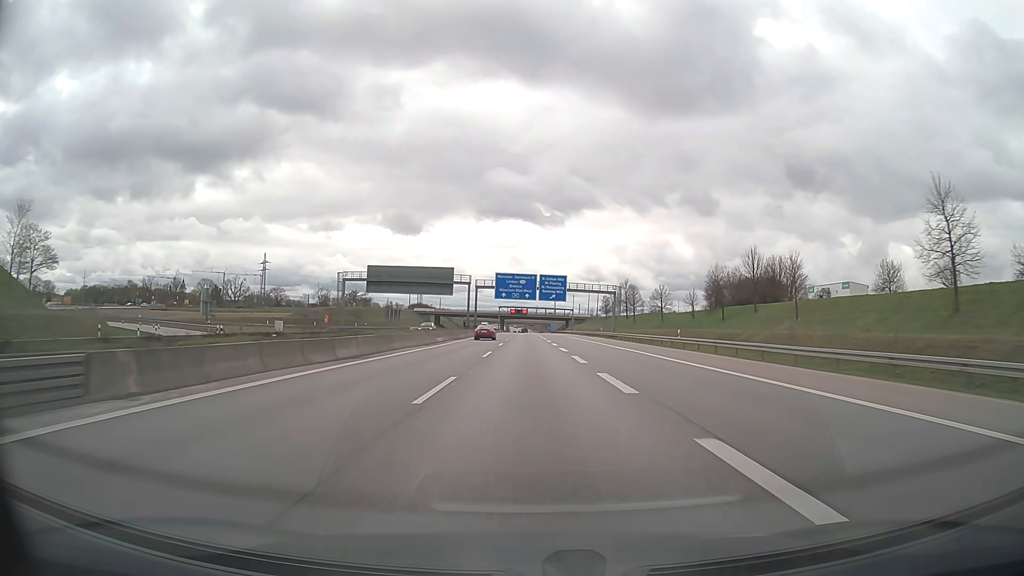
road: motorway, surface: asphalt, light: Day
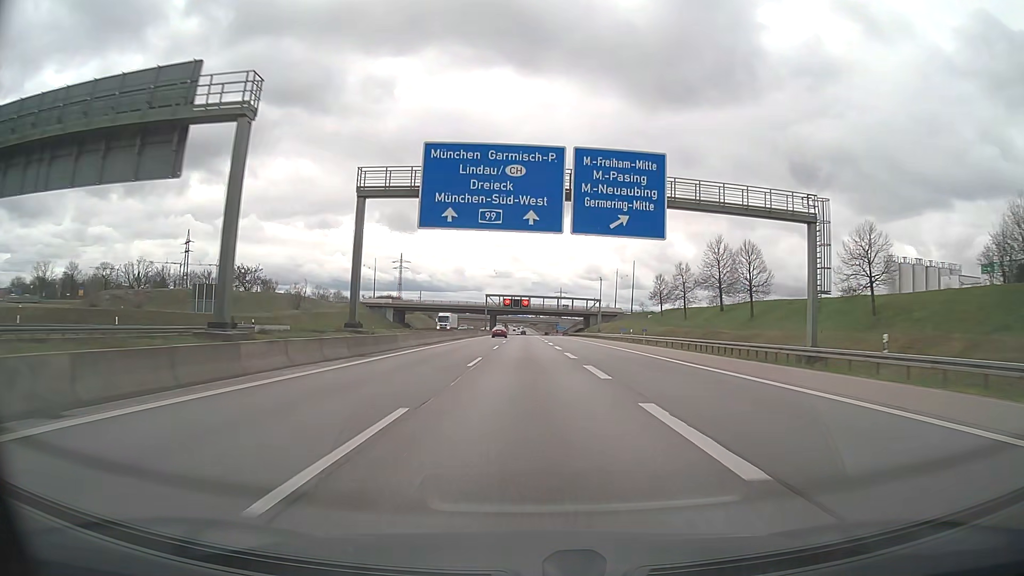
(0.0, +79.1) m; 0°
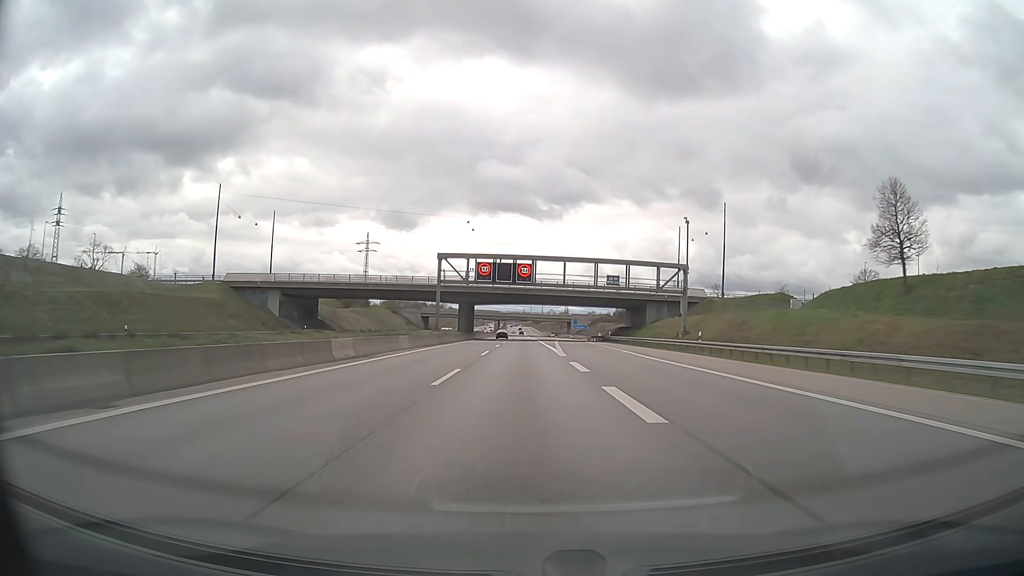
(+0.1, +79.2) m; 0°
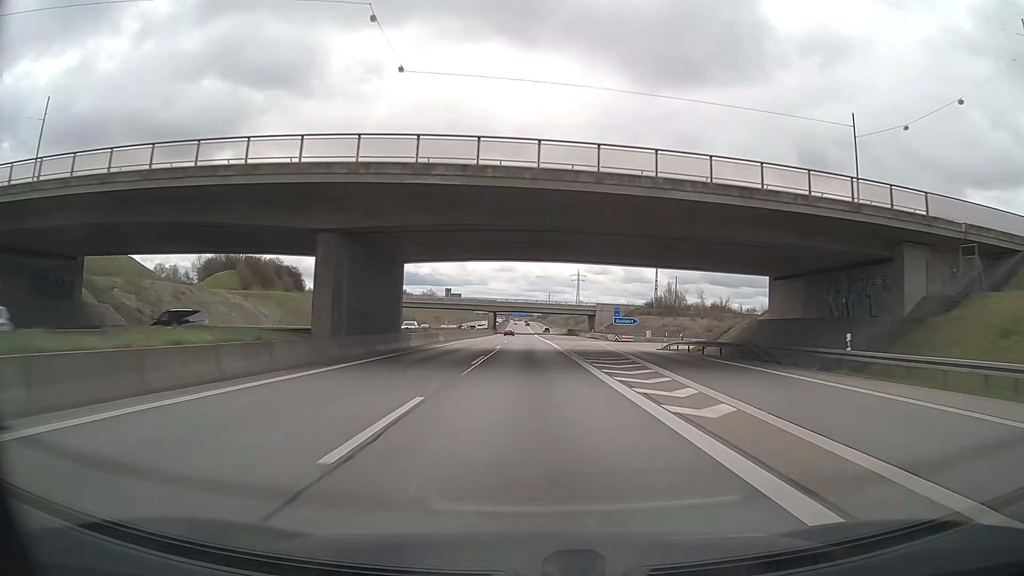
(-0.4, +63.4) m; -1°
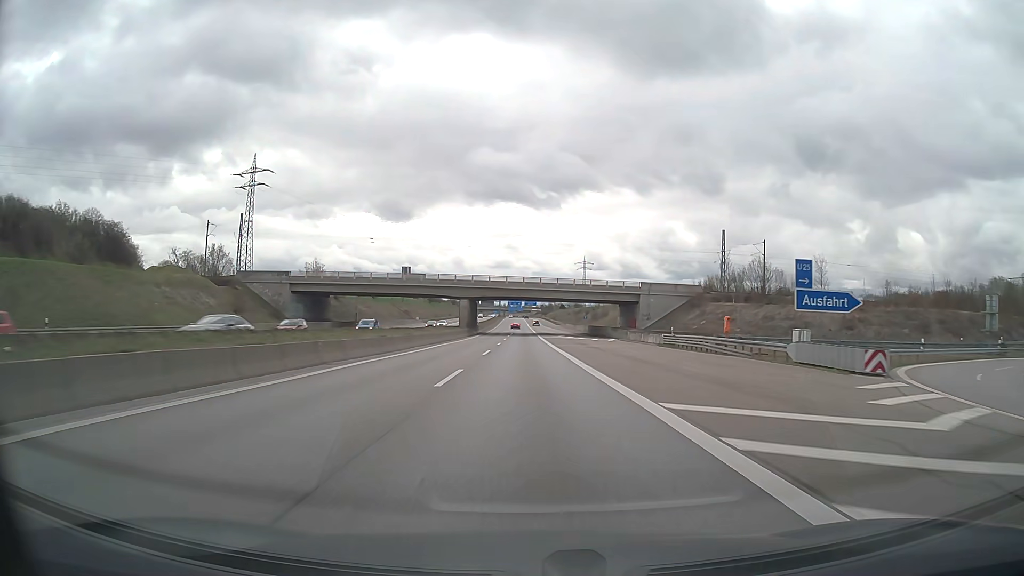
(+0.1, +63.4) m; 0°
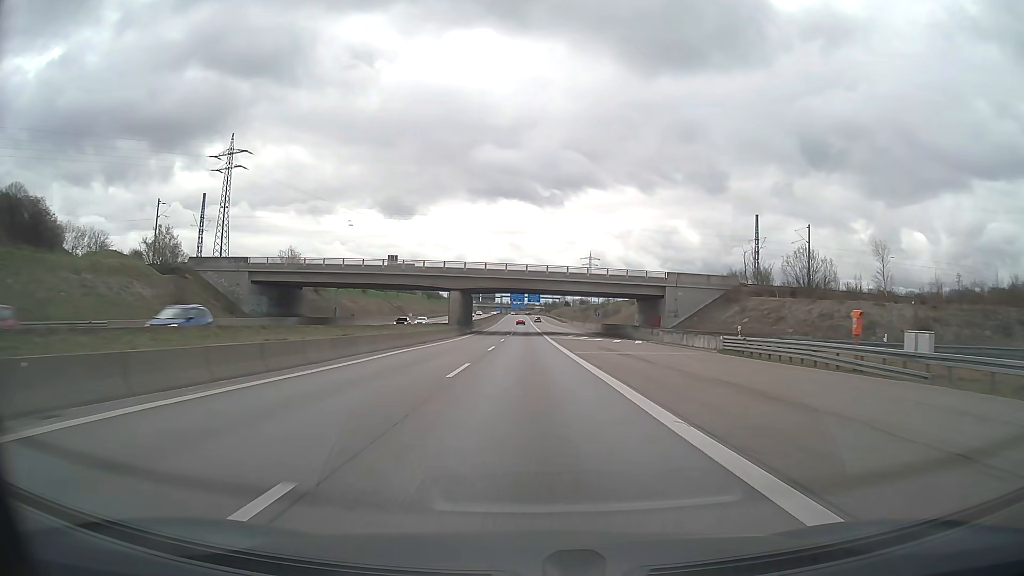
(0.0, +15.9) m; 0°
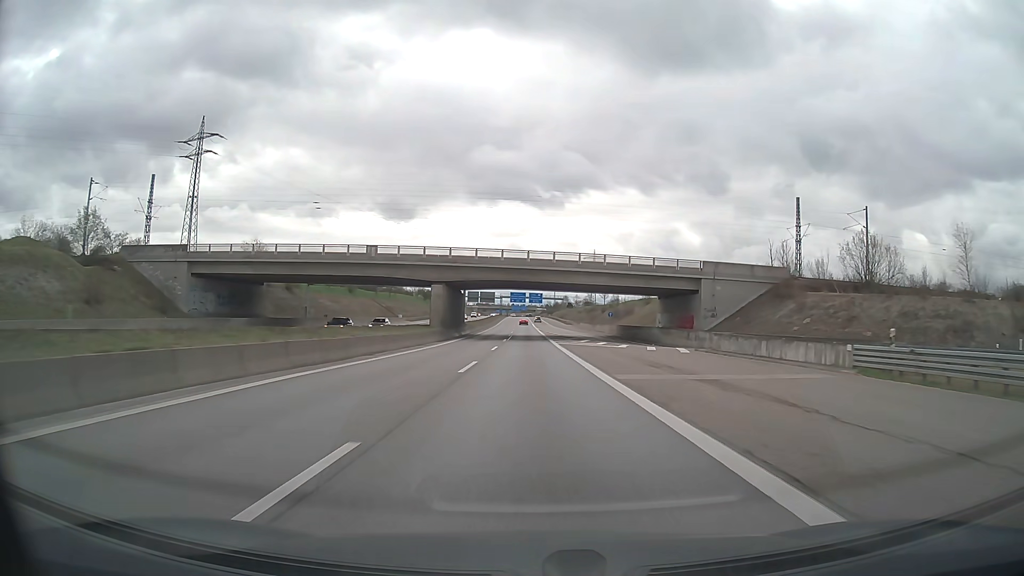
(0.0, +15.9) m; 0°
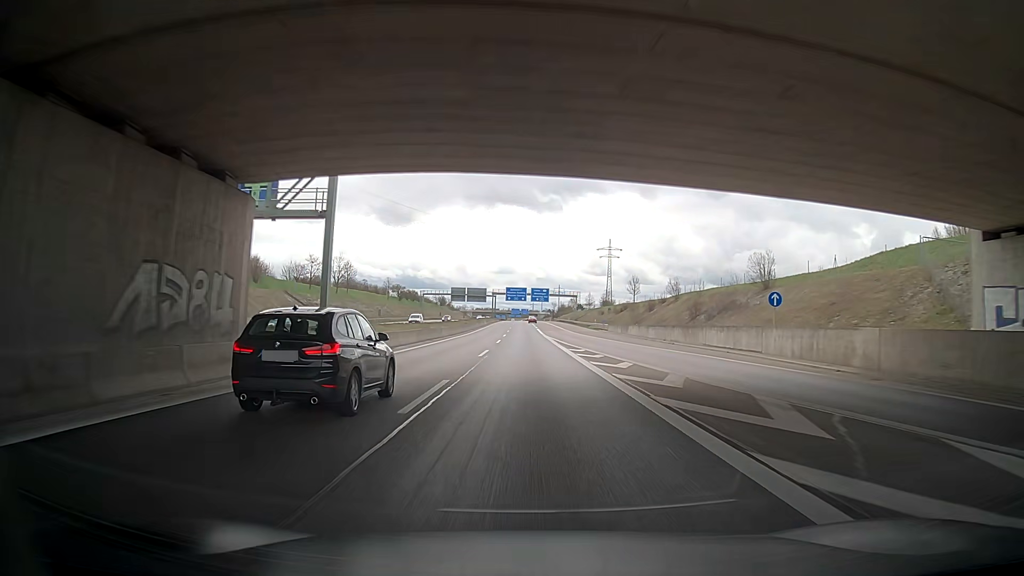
(+0.2, +63.4) m; 0°
(0, +10) (0, +20) (0, +30) (0, +40) (0, +50) (0, +60) (0, +70) (0, +80) (0, +90) (0, +100) m
